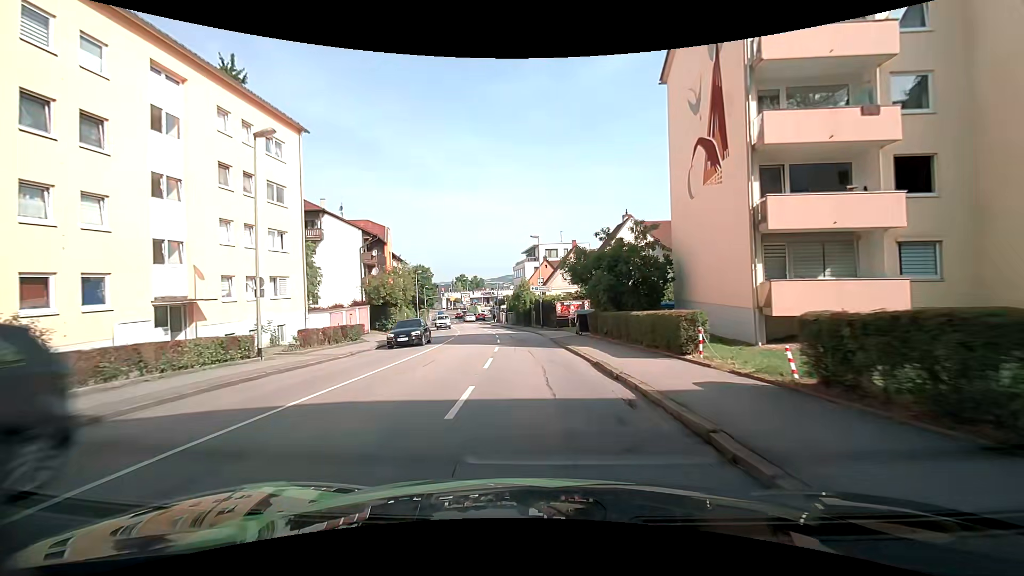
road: tertiary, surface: asphalt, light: Day
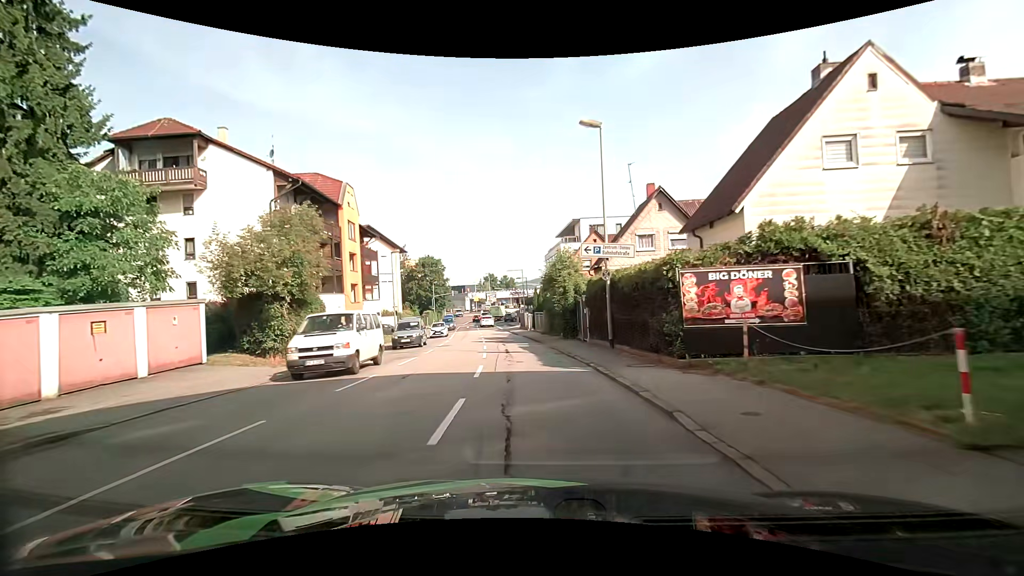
(-0.8, +25.7) m; -4°
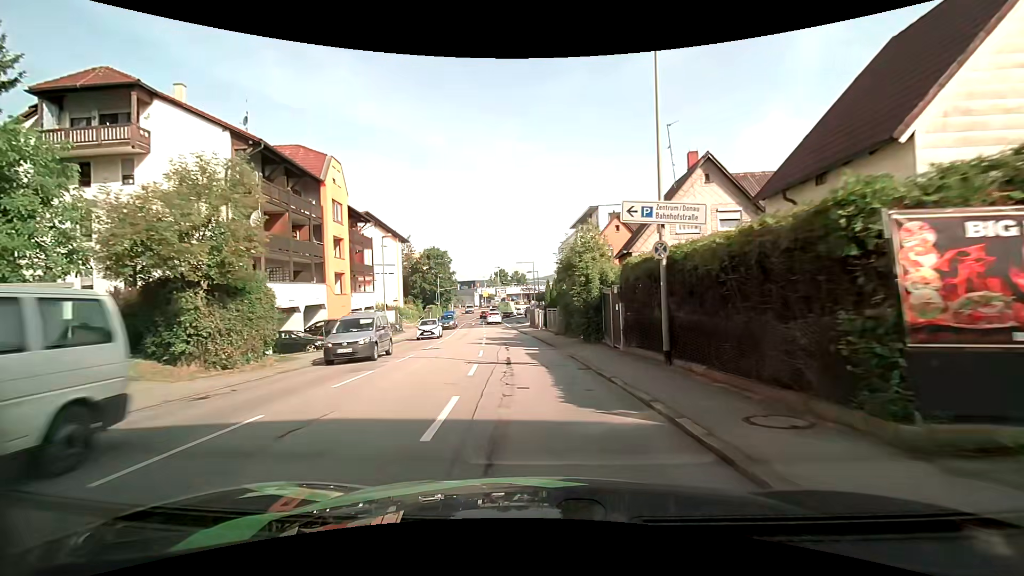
(0.0, +6.1) m; -1°
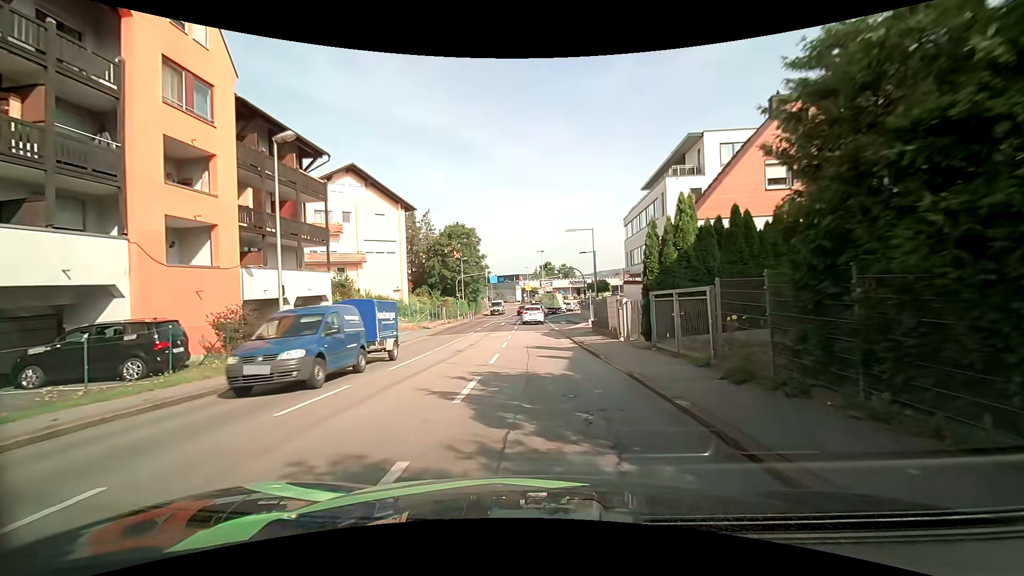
(-1.0, +21.7) m; -5°
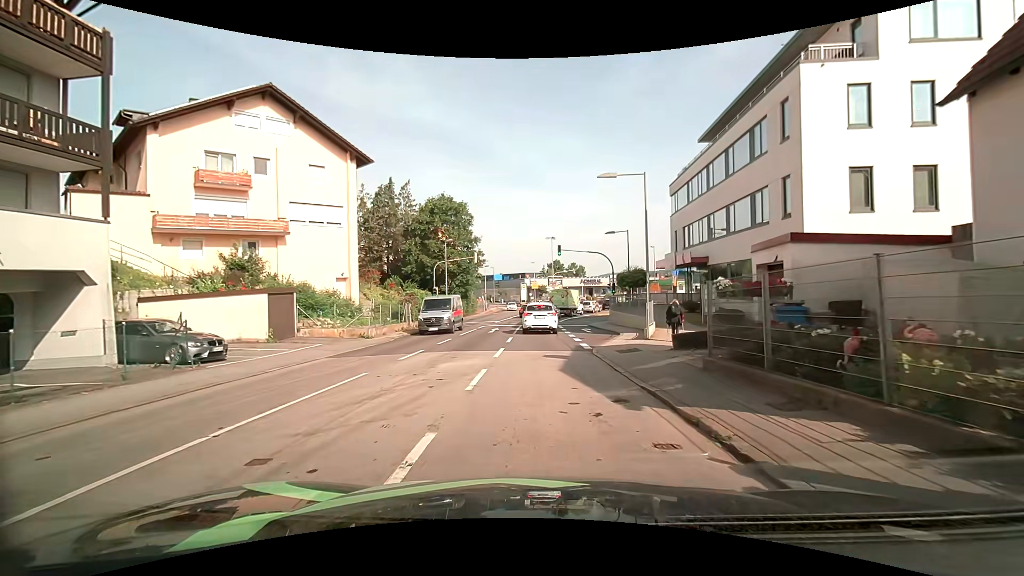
(-0.1, +16.8) m; 0°
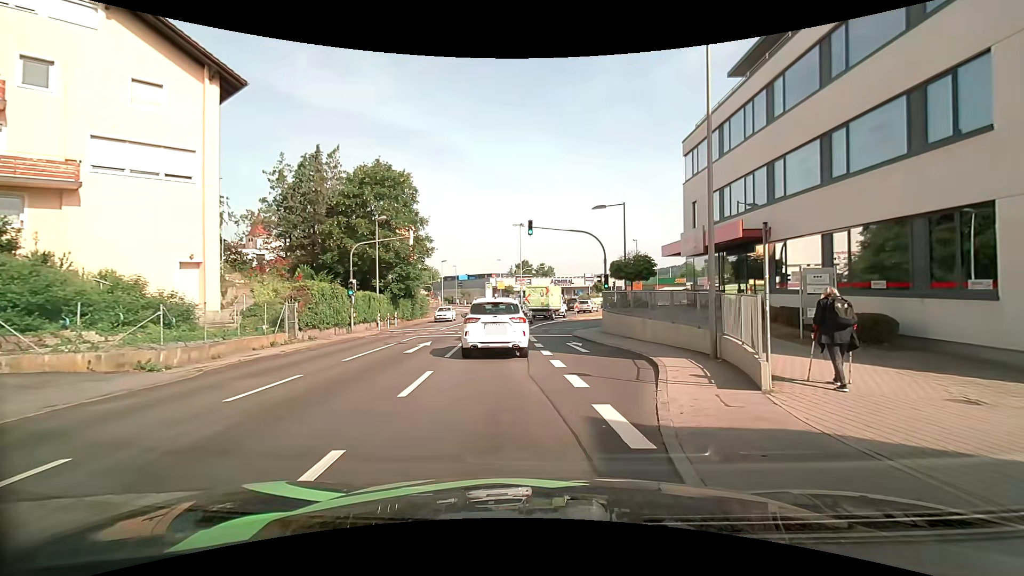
(+0.2, +12.4) m; +5°
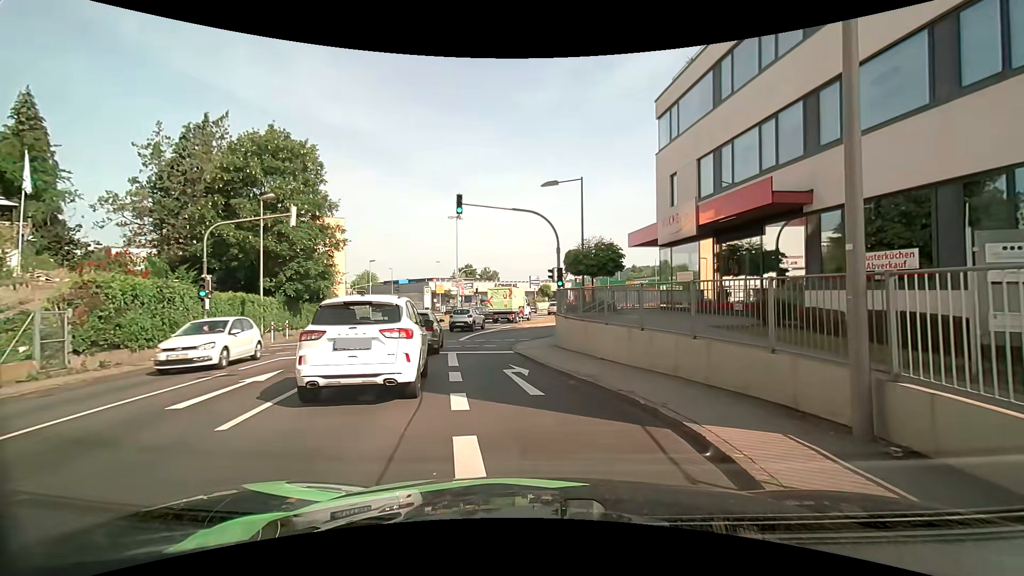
(+0.2, +7.6) m; +5°
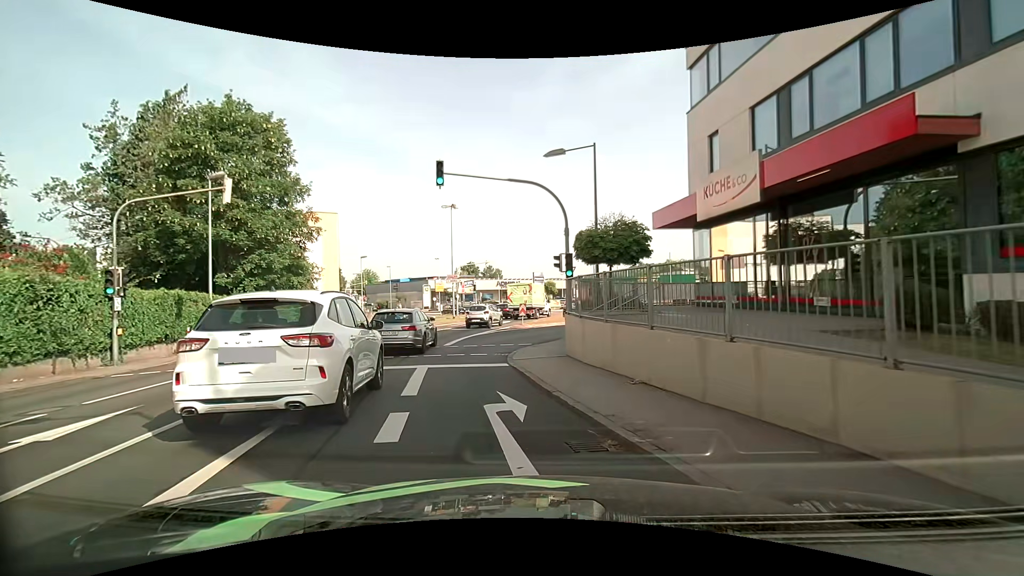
(0.0, +4.7) m; -2°
(-1, +10) (-1, +20) (+4, +28) (+13, +30) (+23, +27) (+31, +21) (+39, +15) (+48, +10) (+56, +5) (+64, -1) m
